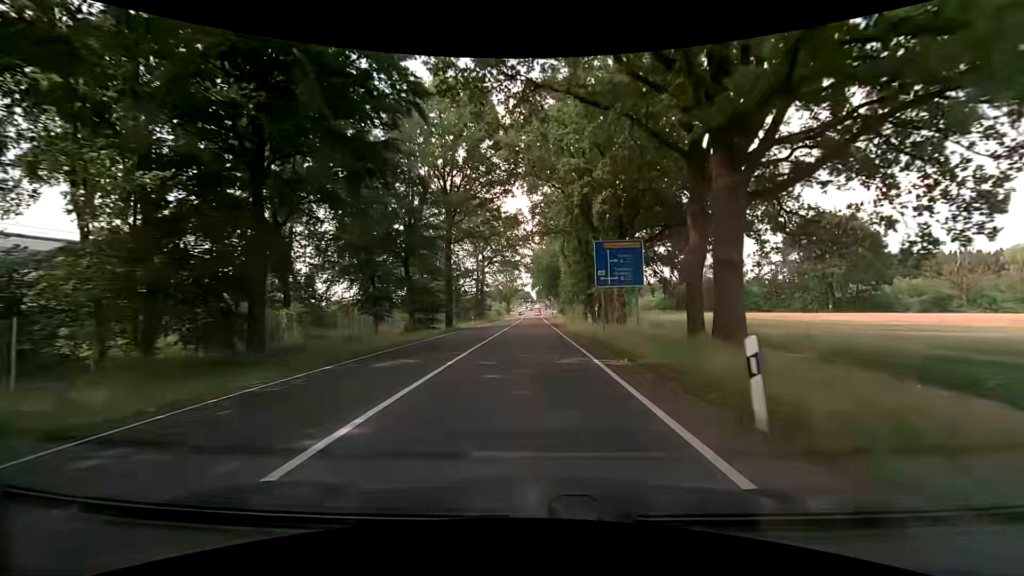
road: primary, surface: asphalt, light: Day
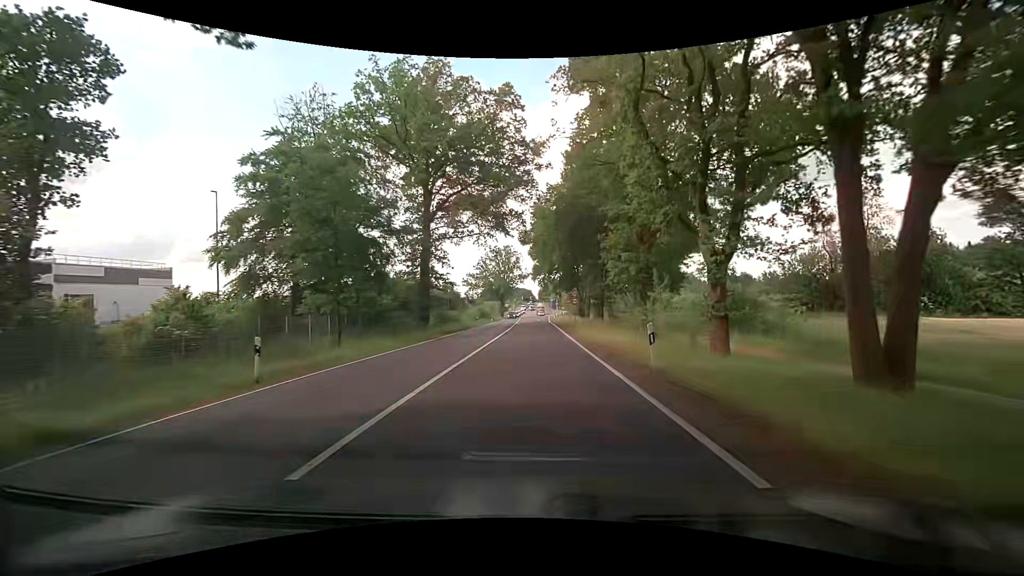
(+0.2, +44.7) m; 0°
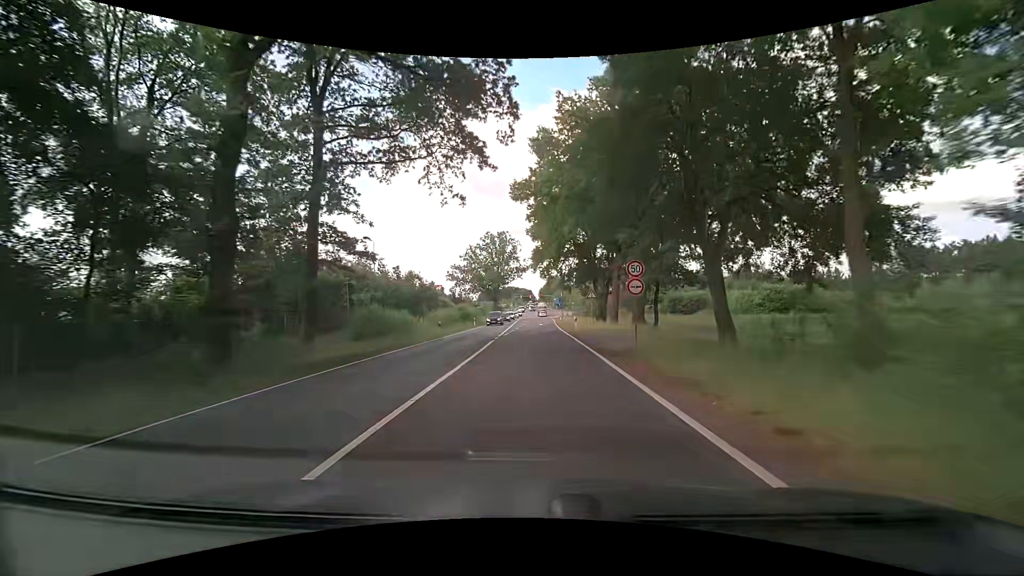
(0.0, +24.8) m; 0°
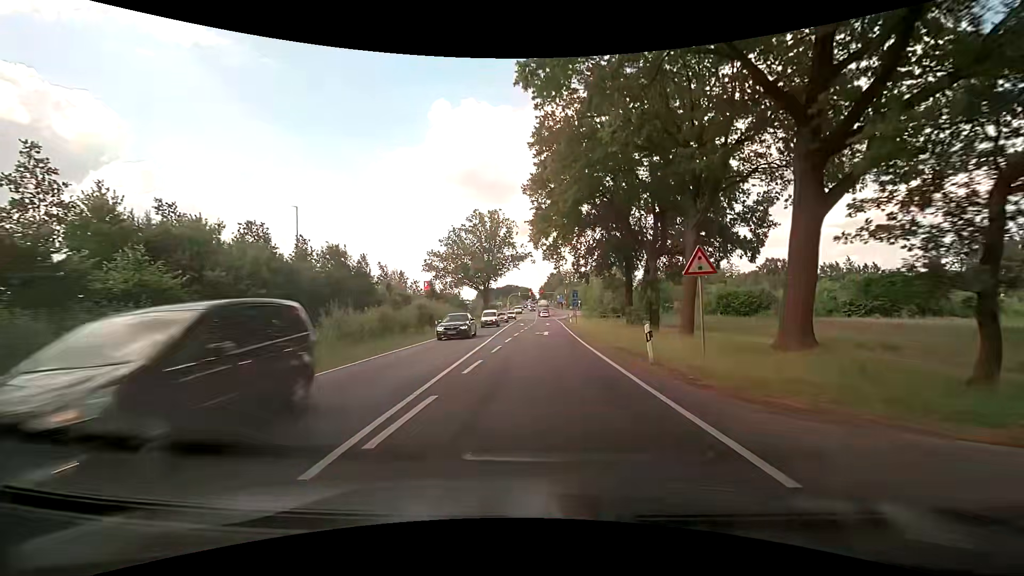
(0.0, +23.4) m; 0°
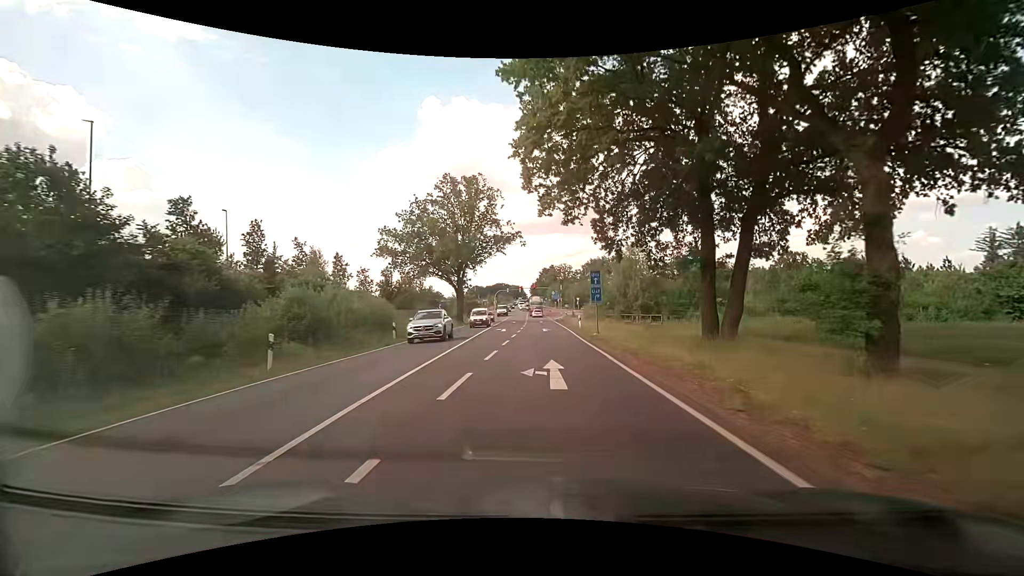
(+0.1, +21.7) m; 0°
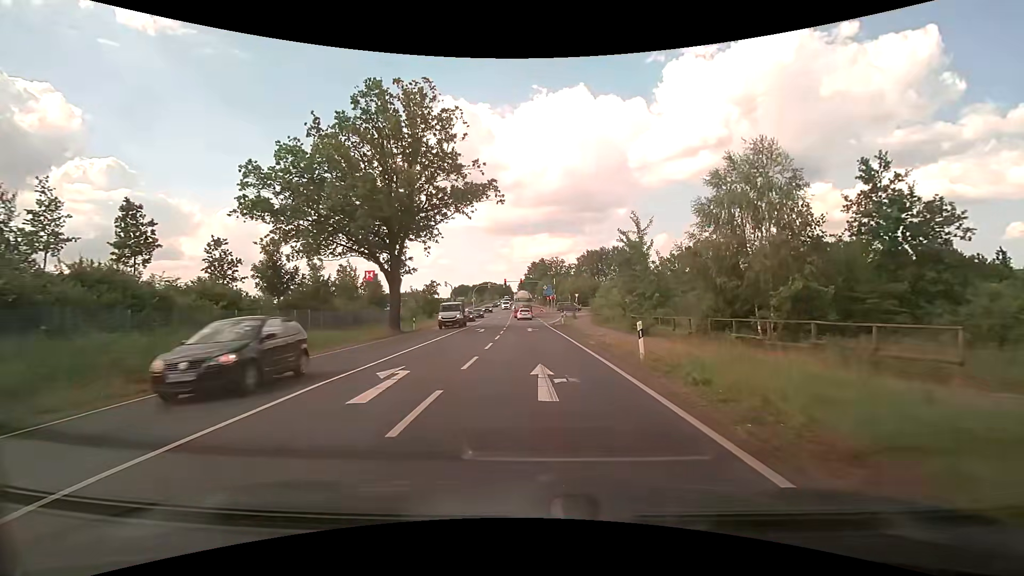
(+0.9, +26.3) m; +2°
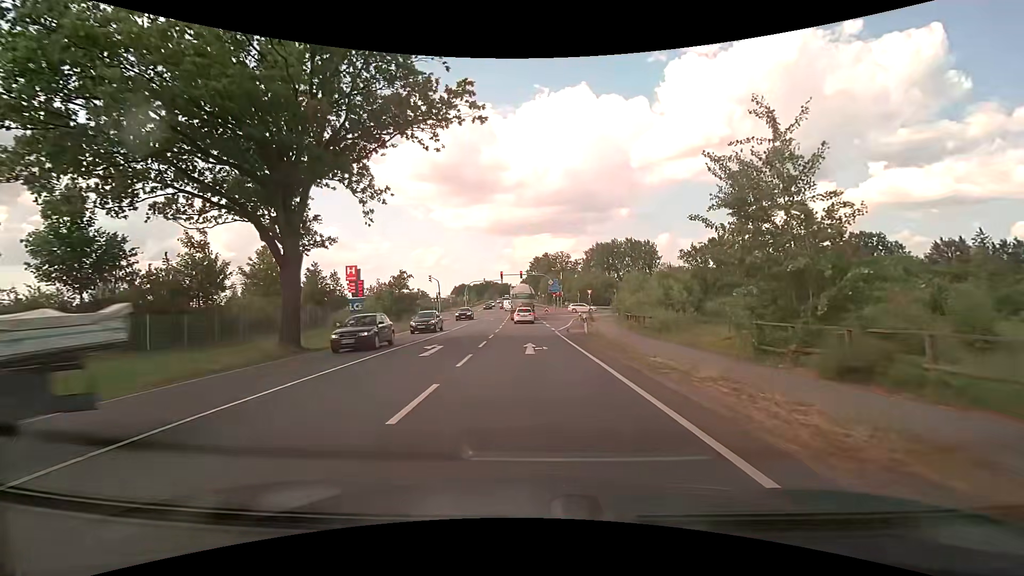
(+0.2, +17.5) m; 0°
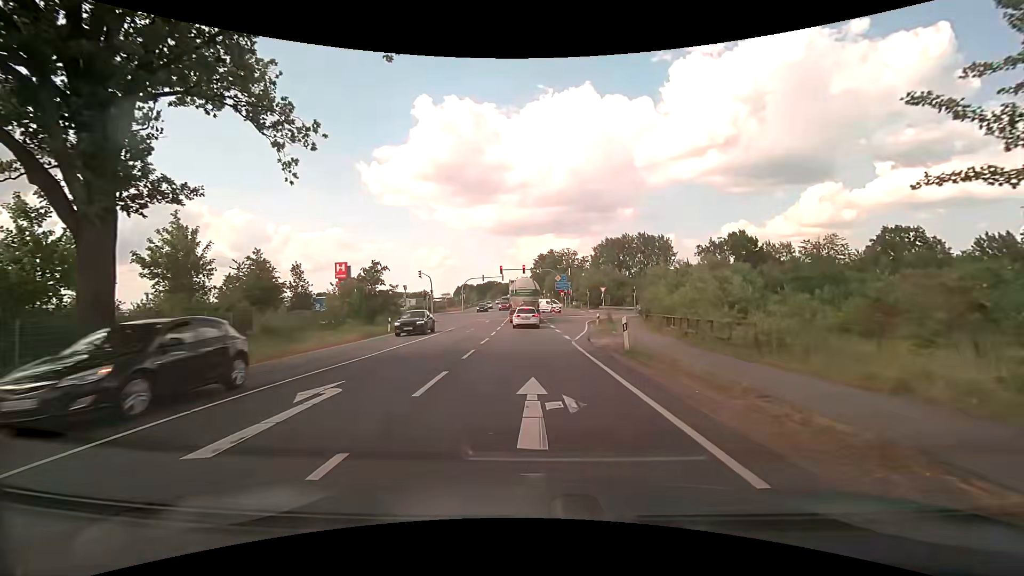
(0.0, +10.3) m; 0°
(0, +10) (0, +20) (0, +30) (-1, +40) (-1, +50) (-1, +60) (-1, +70) (-1, +80) (-2, +90) (-2, +100) m
